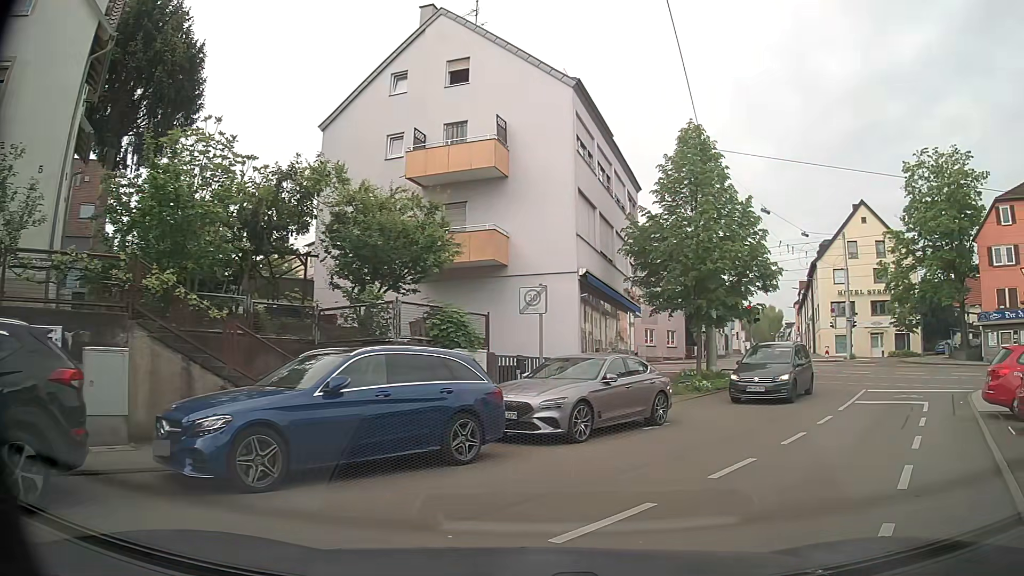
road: residential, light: Day
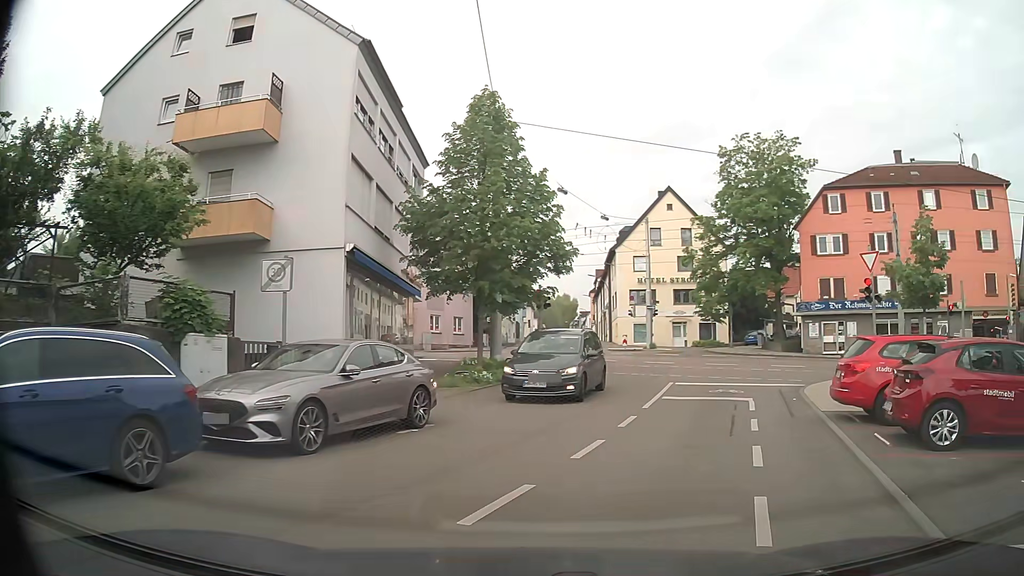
(+0.3, +2.5) m; +14°
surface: asphalt
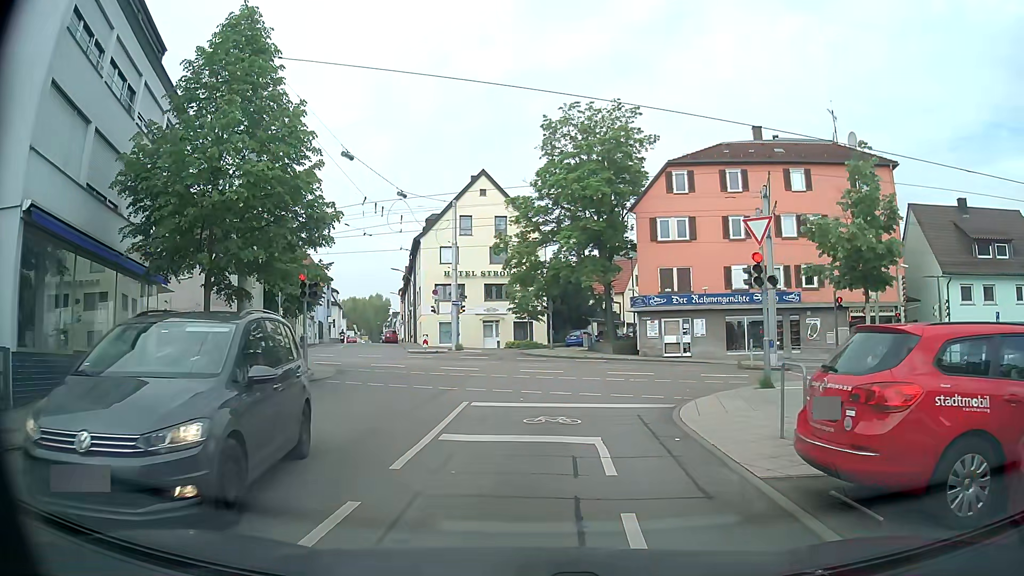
(+1.5, +6.8) m; +18°
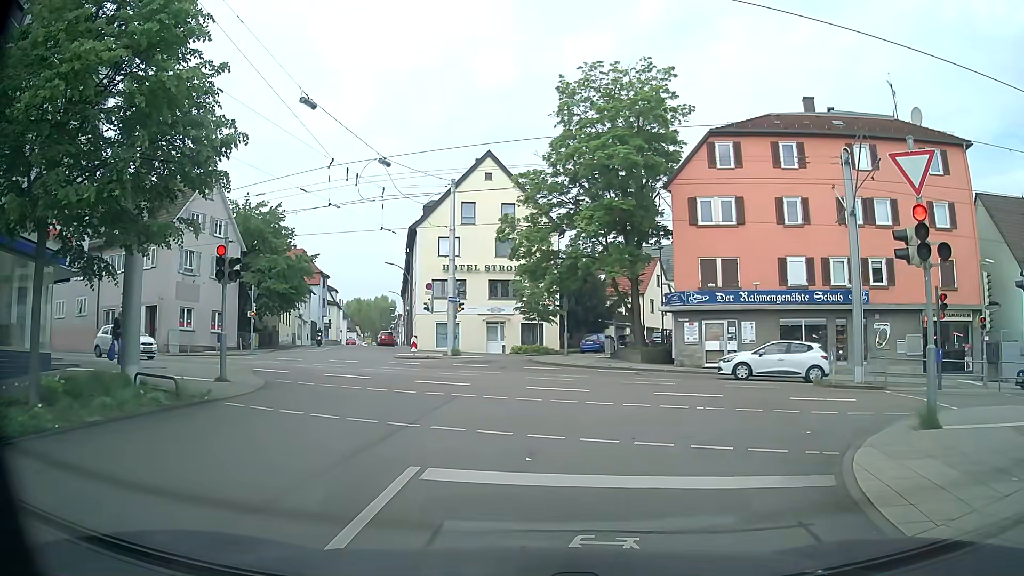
(0.0, +6.6) m; 0°
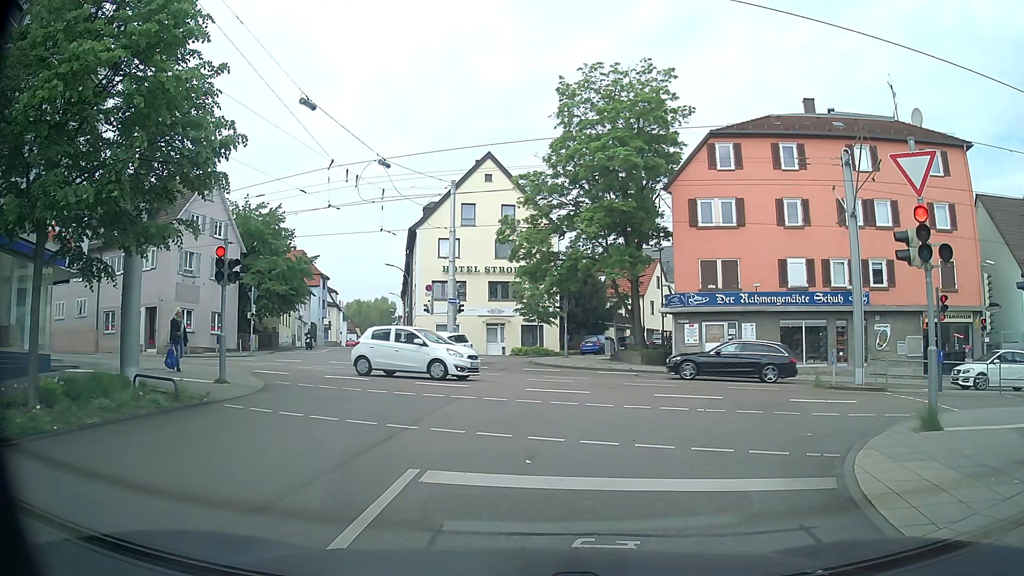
(0.0, +0.1) m; 0°
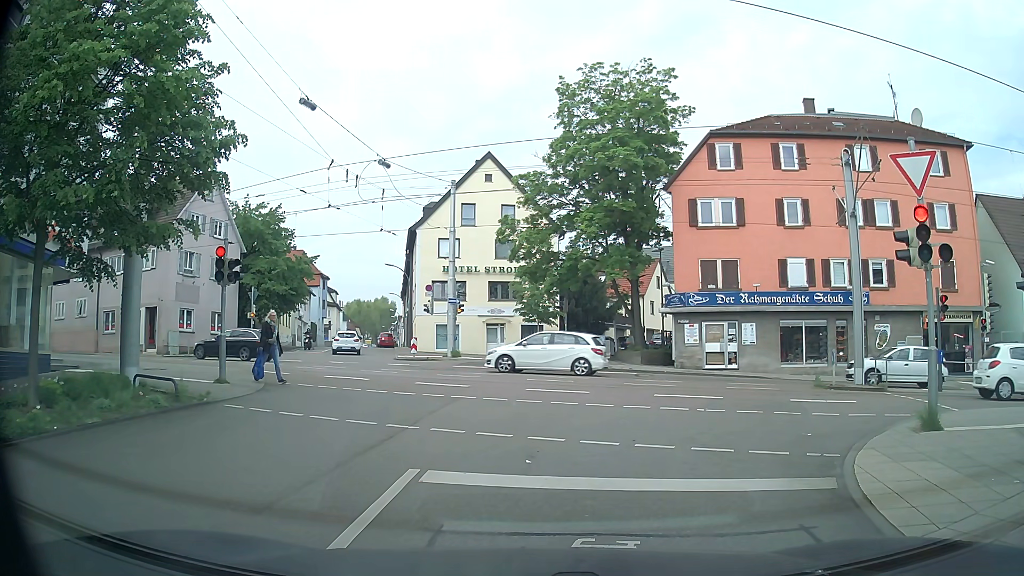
(0.0, 0.0) m; 0°
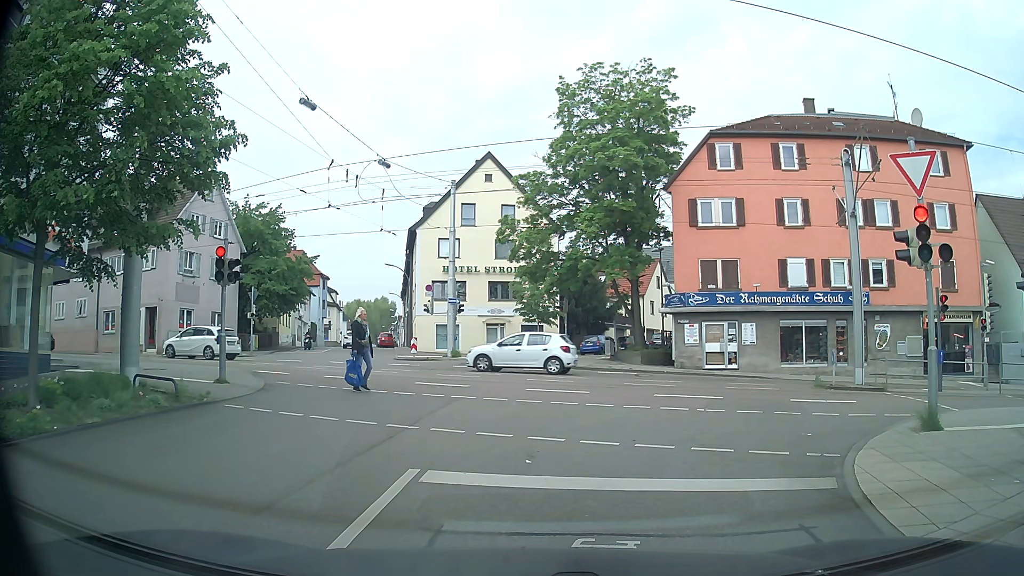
(0.0, 0.0) m; 0°
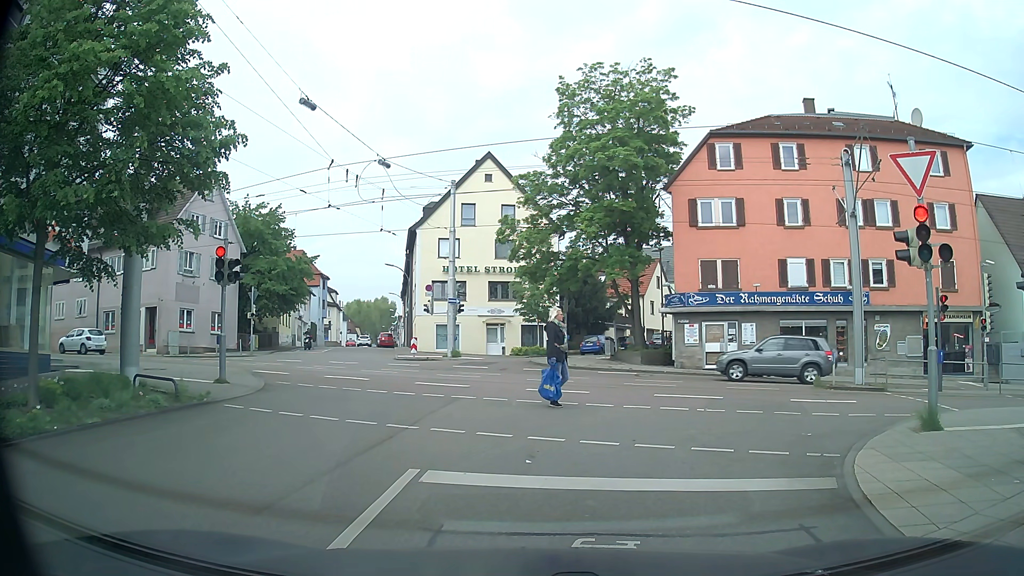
(0.0, 0.0) m; 0°
